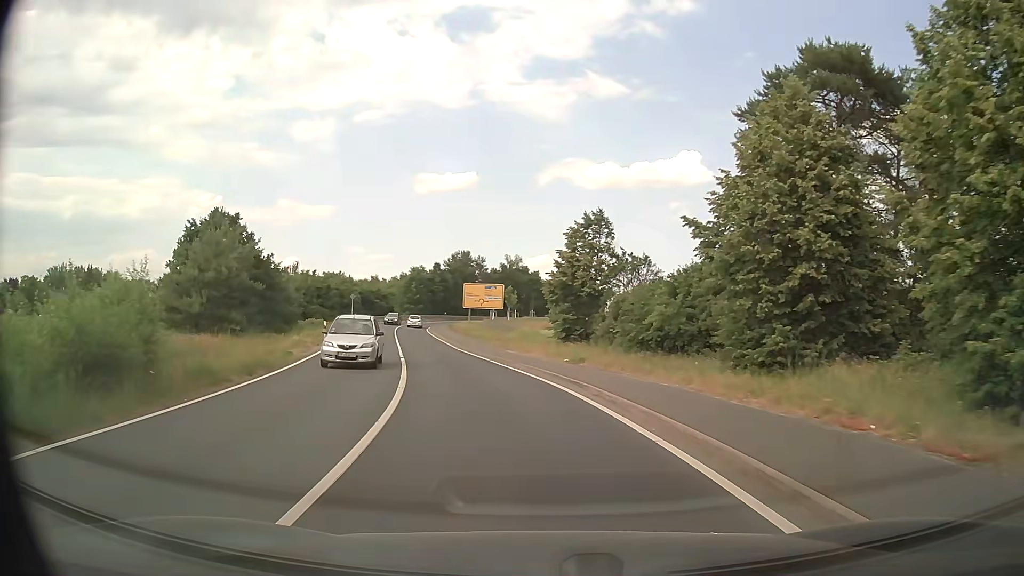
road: secondary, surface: asphalt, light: Day
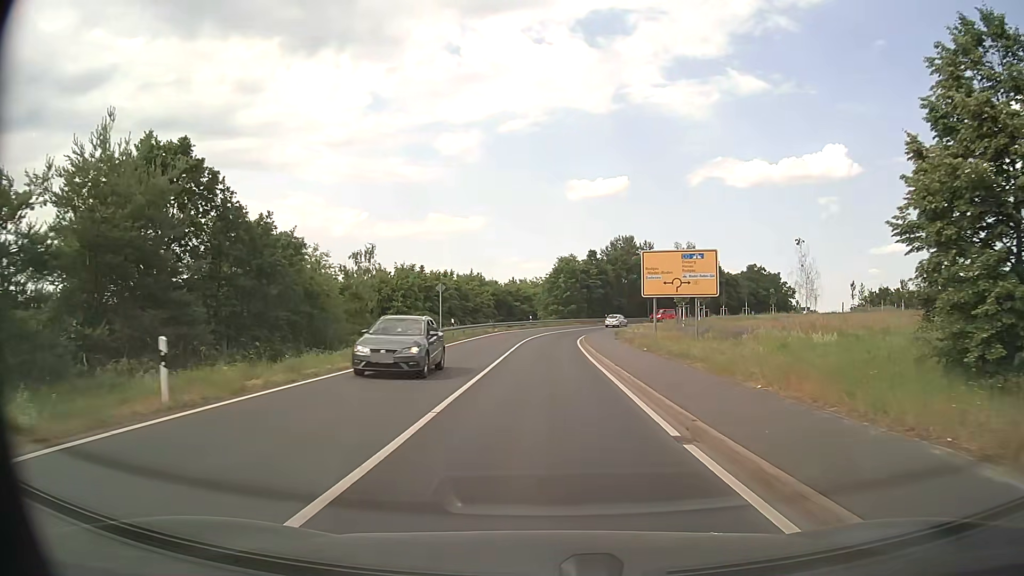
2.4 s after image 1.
(-4.2, +29.4) m; -14°
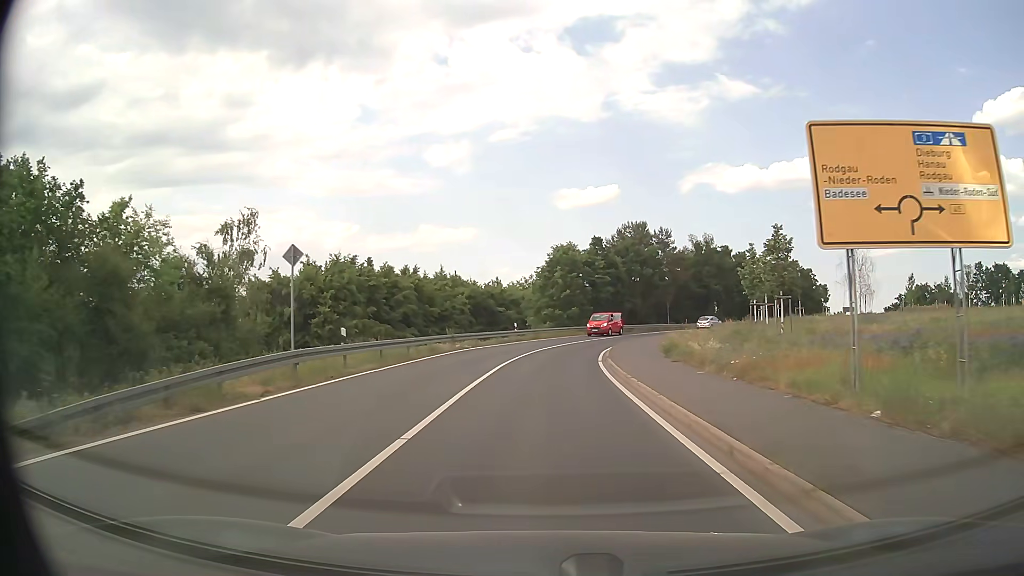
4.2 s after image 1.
(+0.1, +22.2) m; +1°
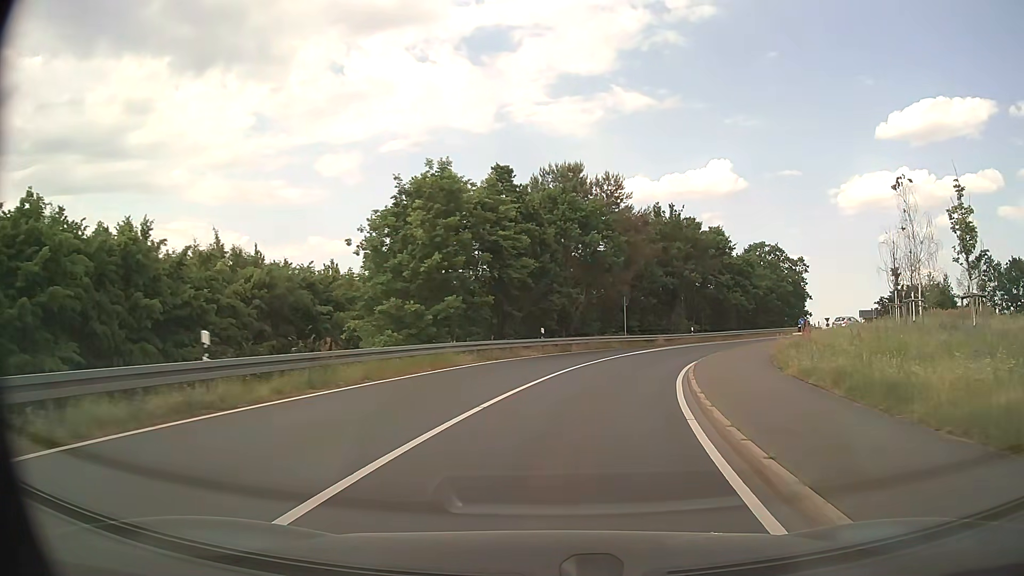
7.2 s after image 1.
(+1.6, +36.2) m; +9°
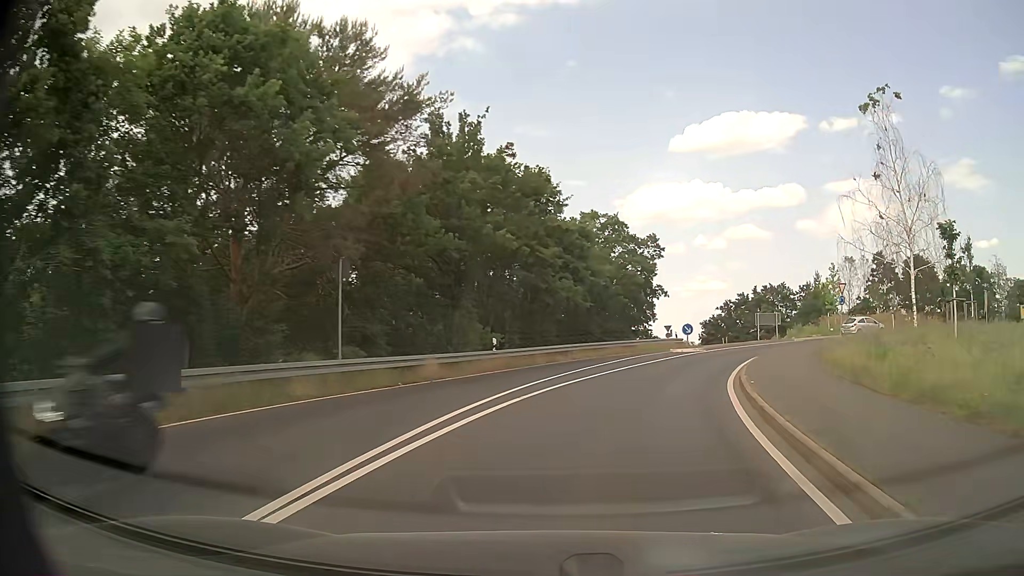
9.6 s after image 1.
(+4.4, +26.9) m; +19°
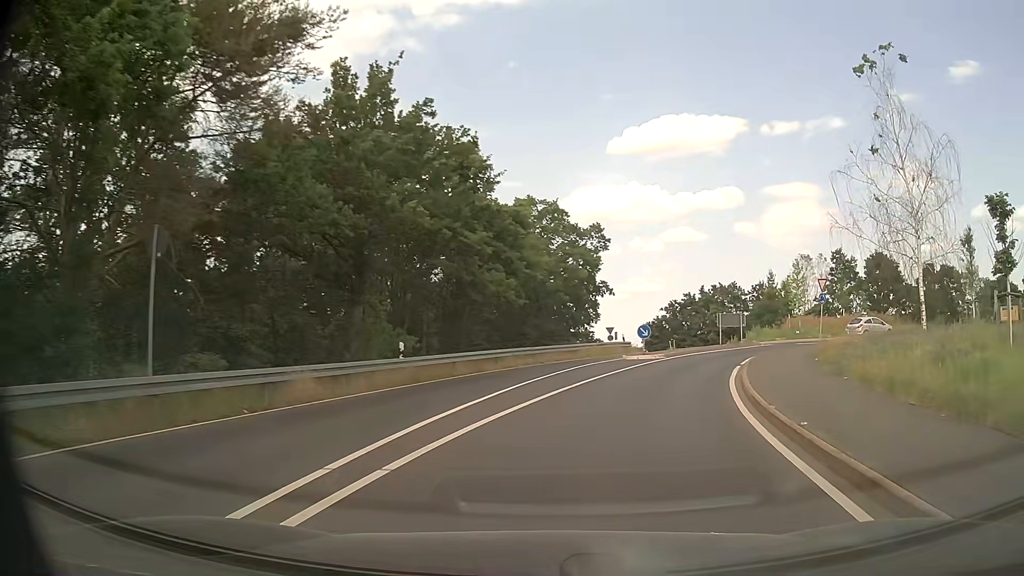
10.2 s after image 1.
(+0.3, +6.4) m; +5°
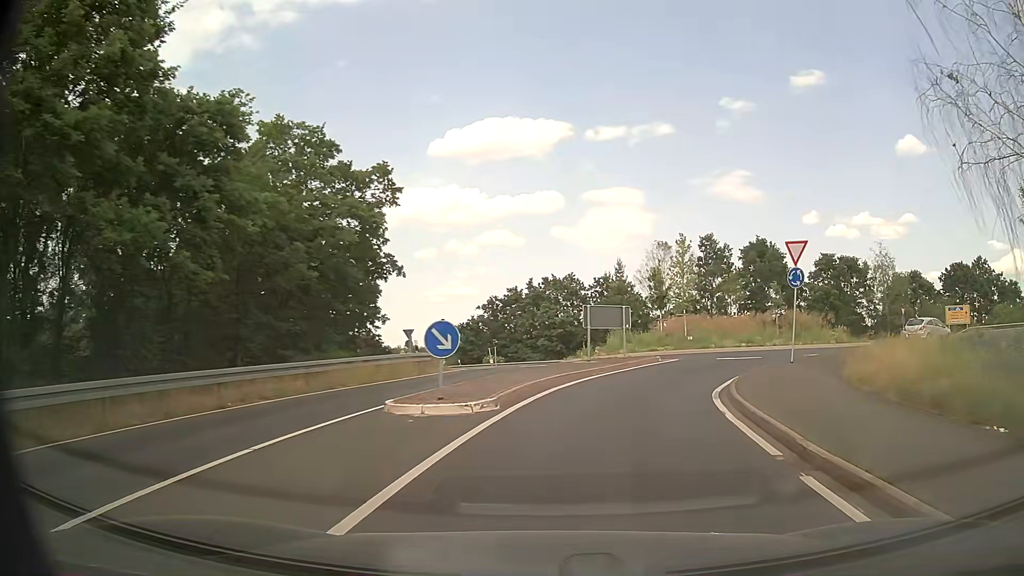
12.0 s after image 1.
(+2.4, +17.6) m; +16°
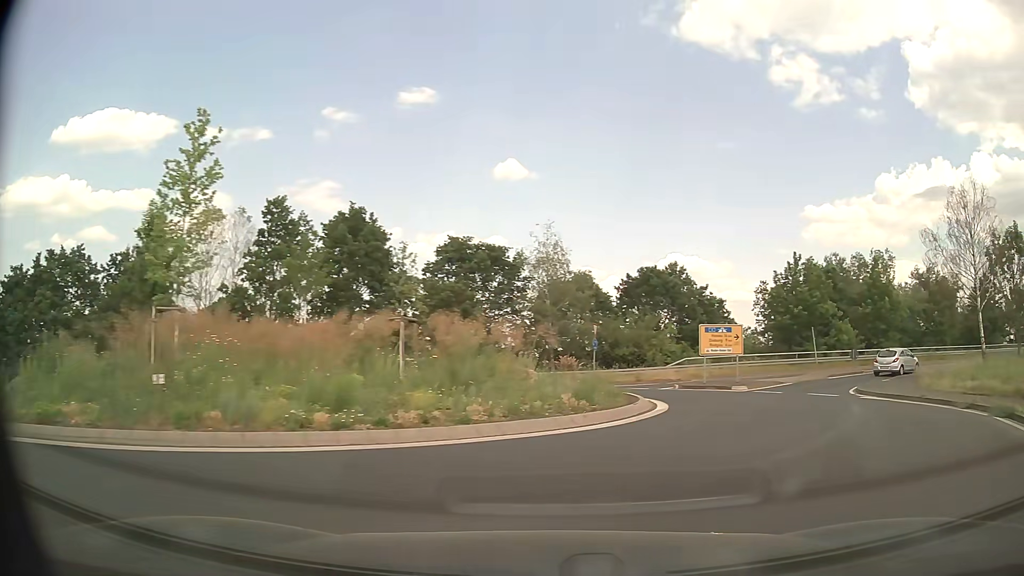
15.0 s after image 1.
(+5.6, +22.7) m; +36°
(+2, +10) (+6, +19) (+11, +27) (+18, +34) (+27, +40) (+36, +44) (+45, +48) (+54, +52) (+63, +57) (+72, +61) m
